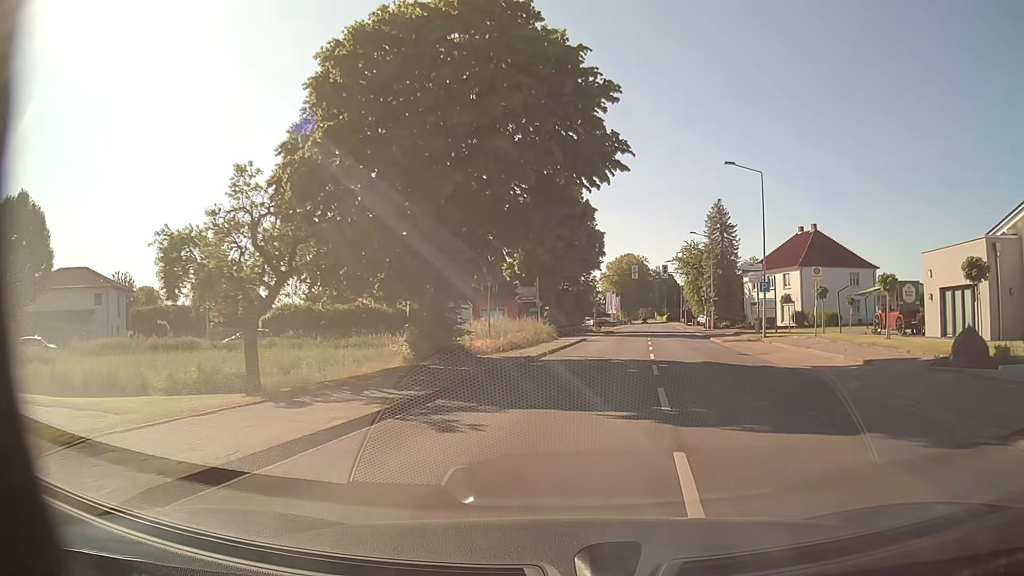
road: secondary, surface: asphalt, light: Day
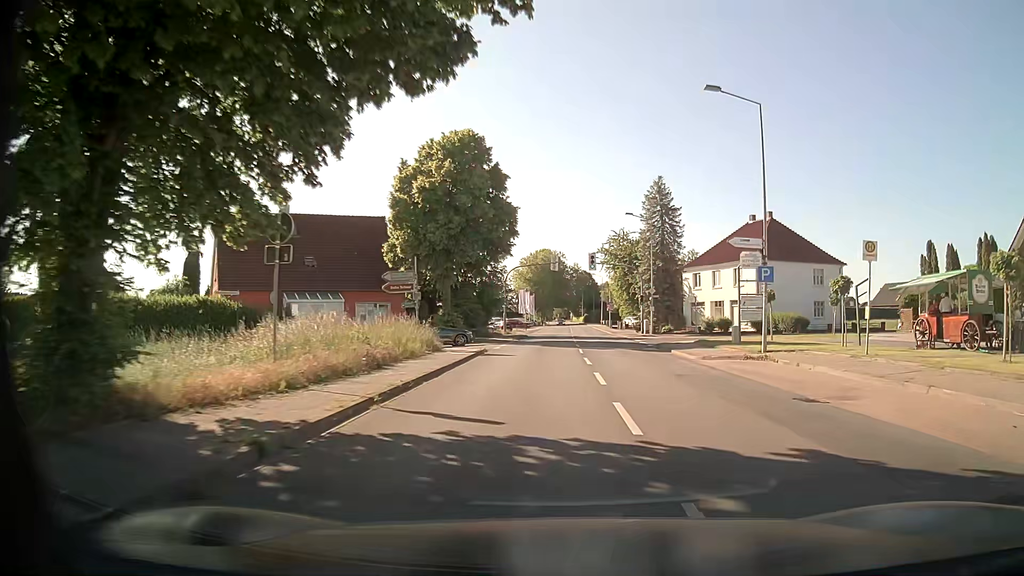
(+0.9, +14.0) m; +7°
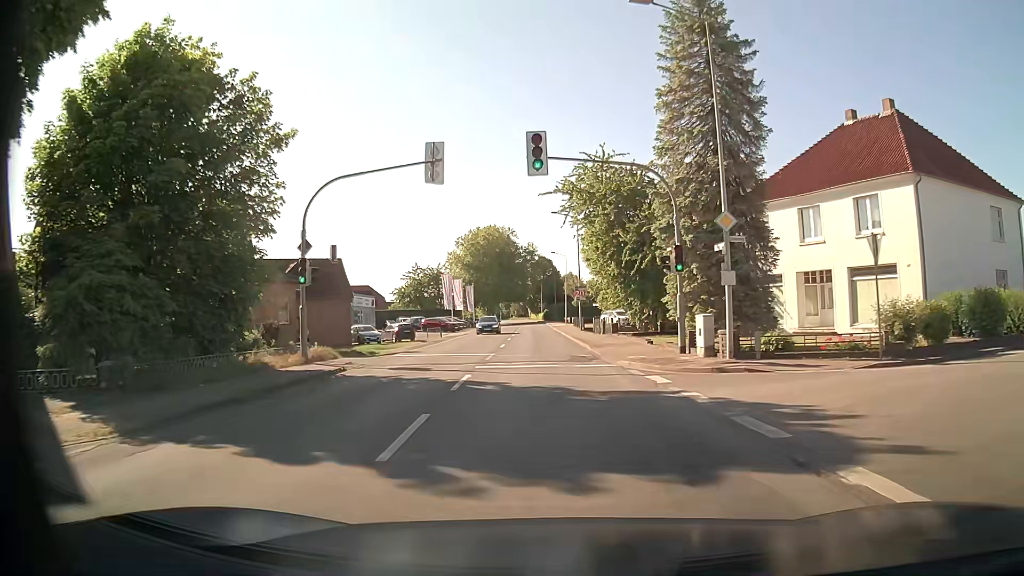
(+2.2, +37.8) m; +3°
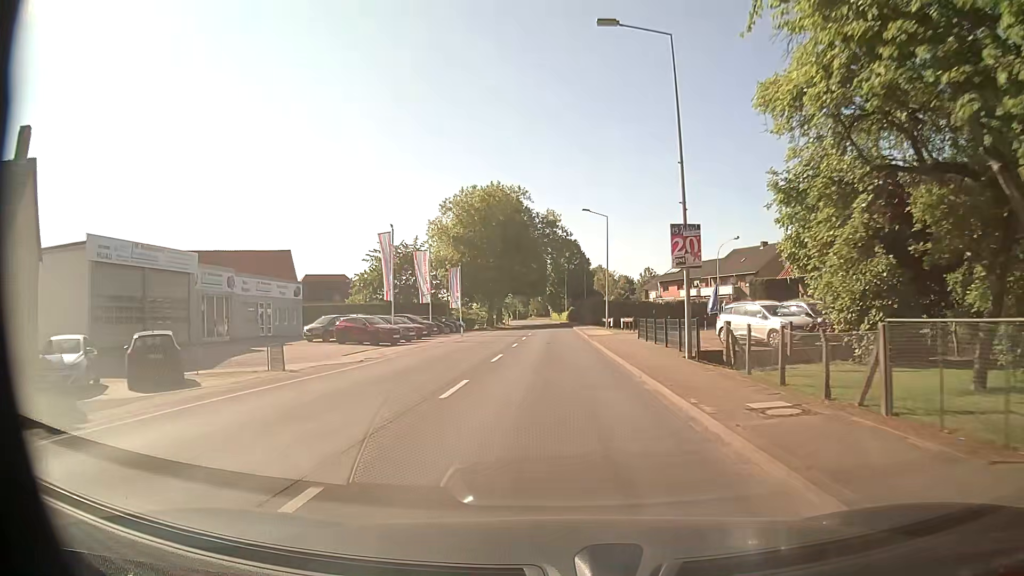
(-1.0, +37.5) m; -2°
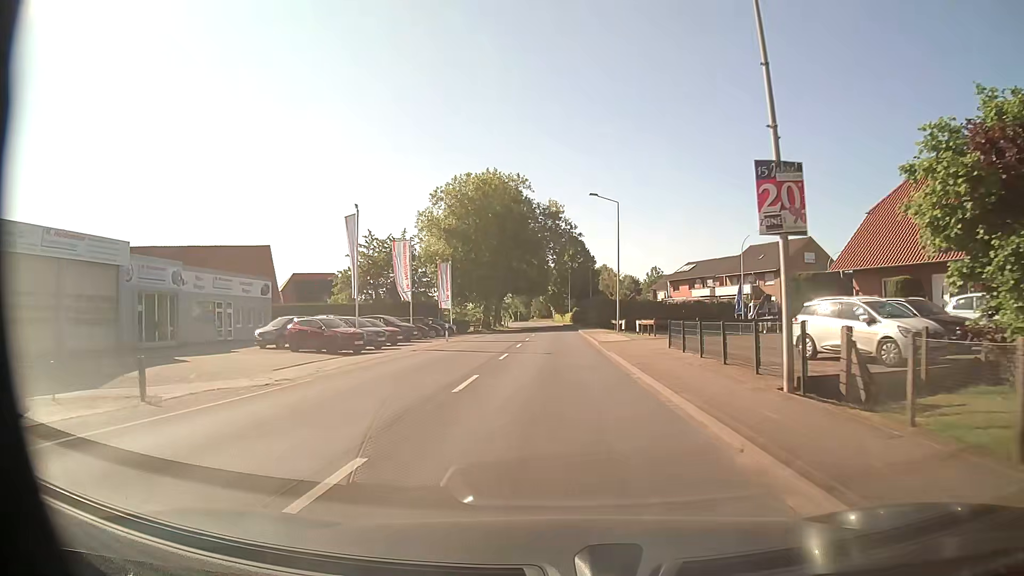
(0.0, +7.8) m; 0°
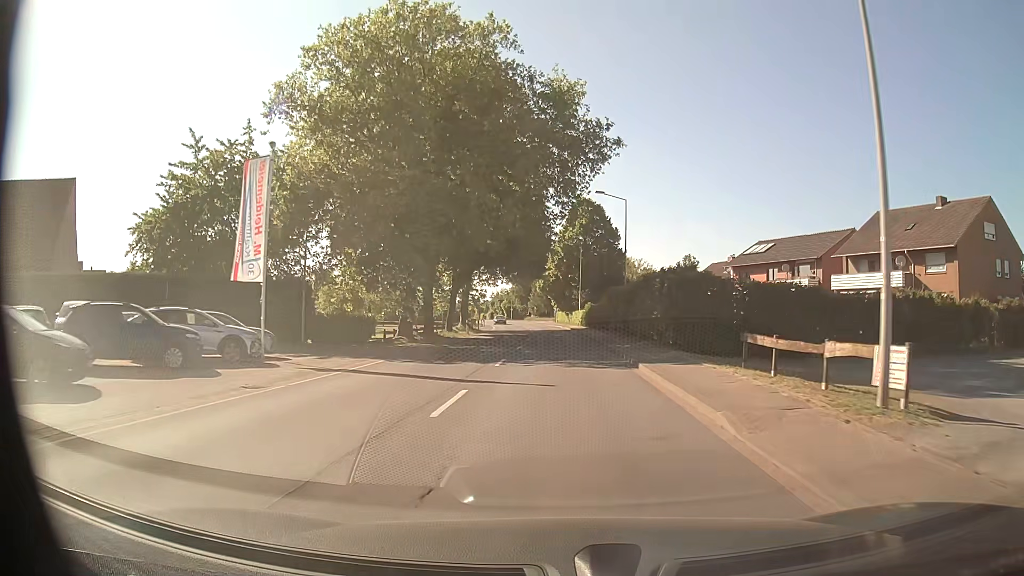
(-0.1, +39.7) m; 0°
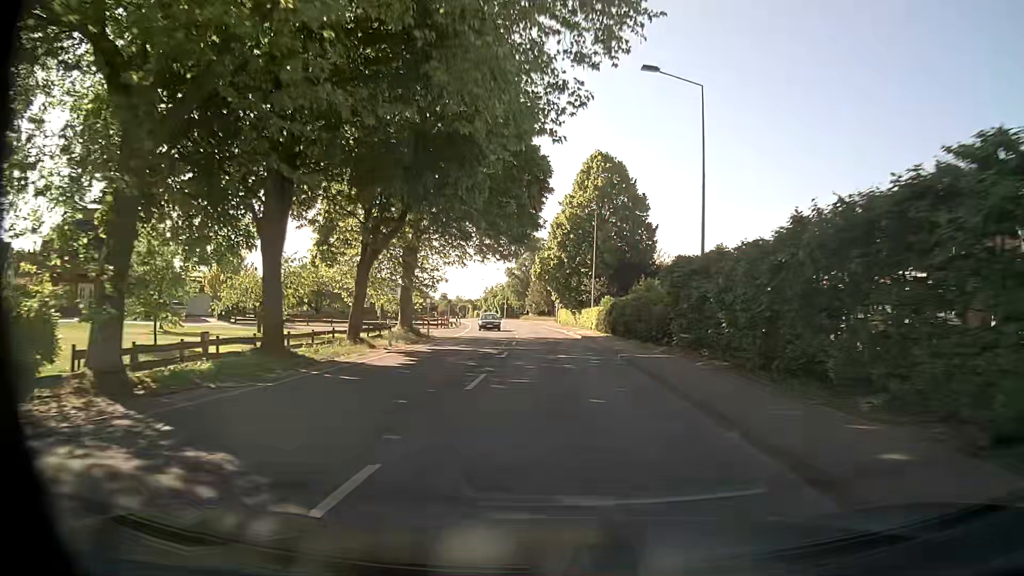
(0.0, +24.3) m; 0°
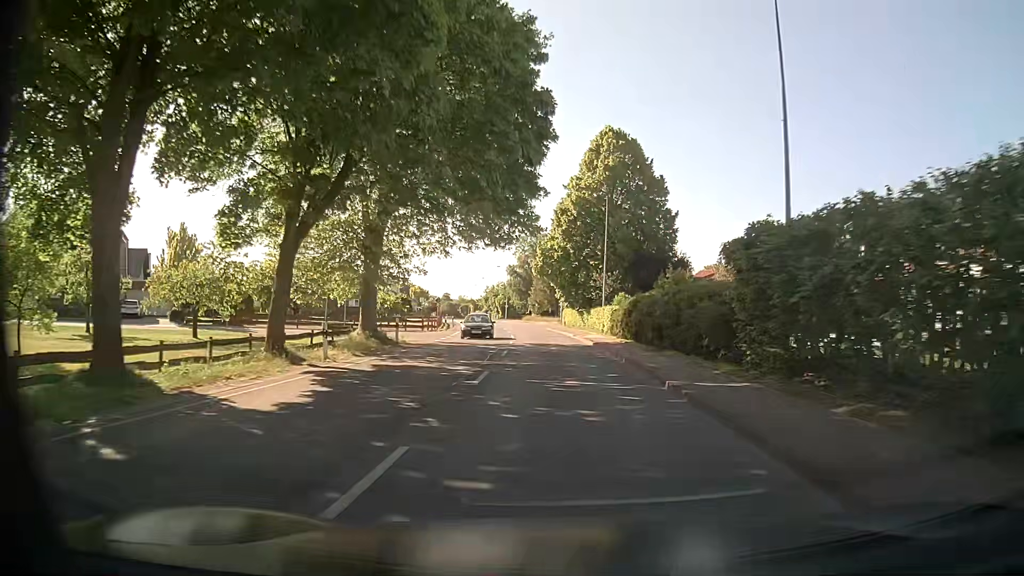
(0.0, +8.2) m; 0°
(0, +10) (0, +20) (-1, +30) (-1, +40) (-2, +50) (-3, +60) (-4, +70) (-6, +80) (-7, +90) (-9, +99) m
